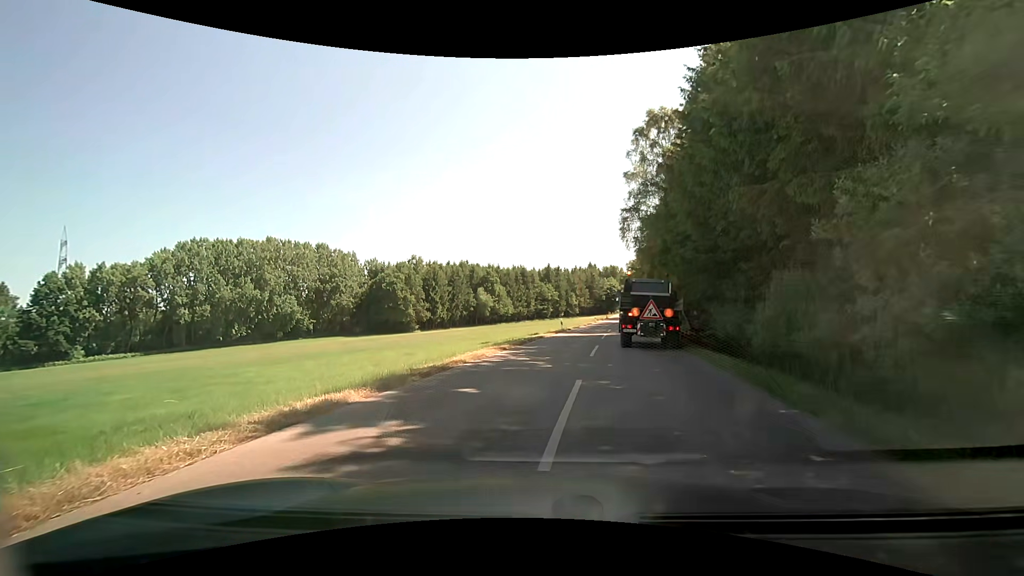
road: tertiary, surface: asphalt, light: Day
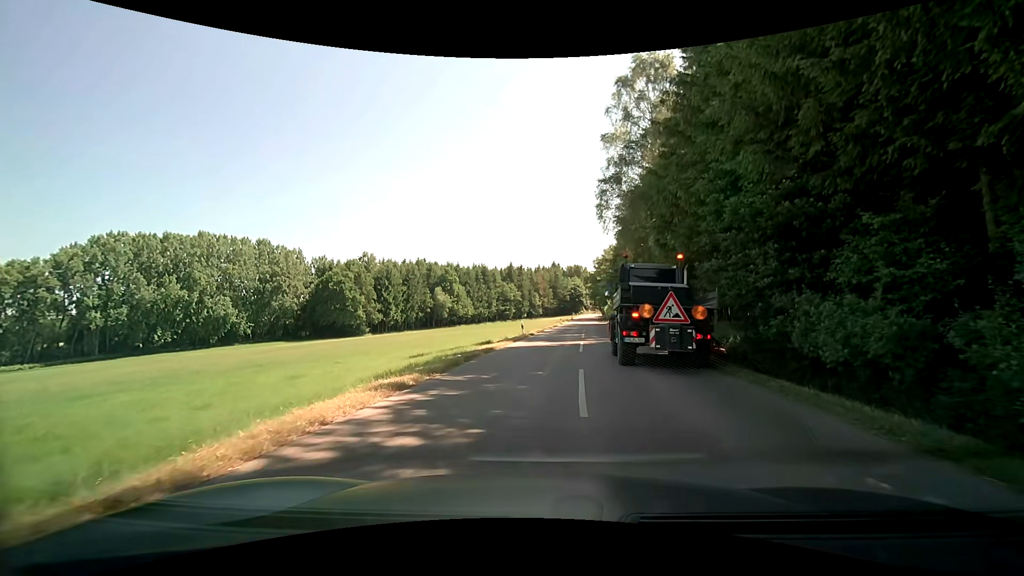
(+0.4, +10.0) m; +4°
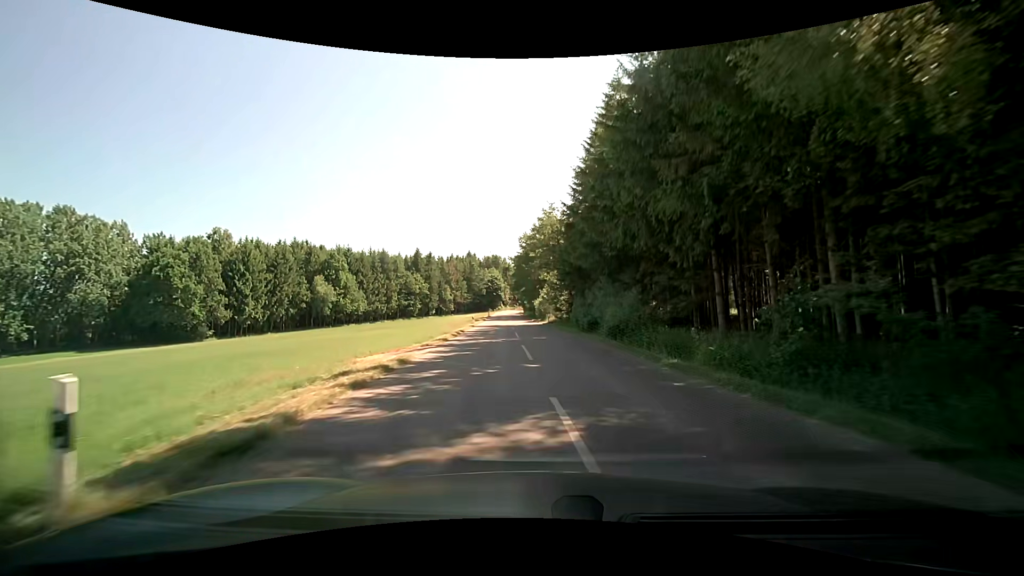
(+1.6, +29.8) m; +10°
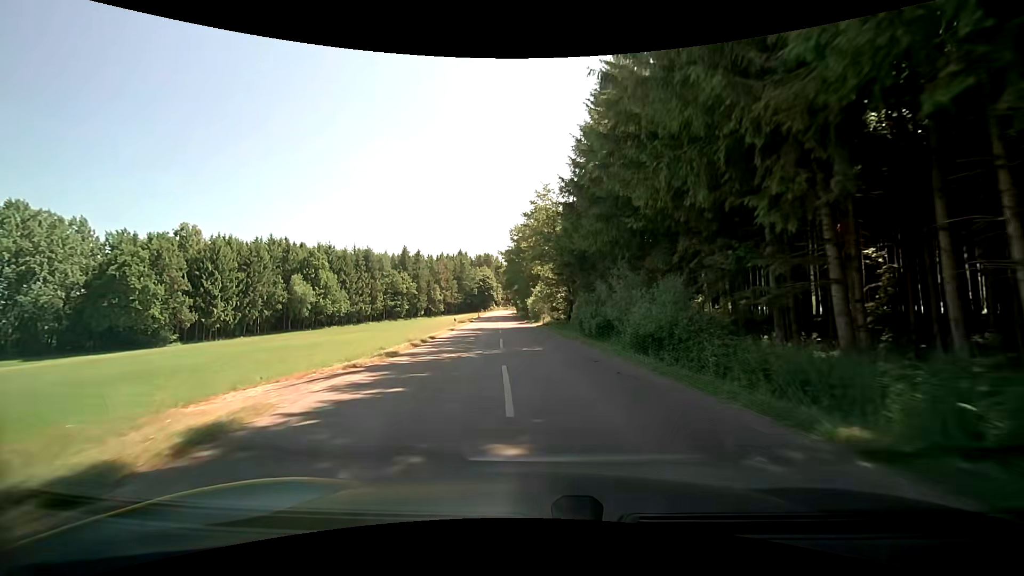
(+0.1, +7.6) m; 0°
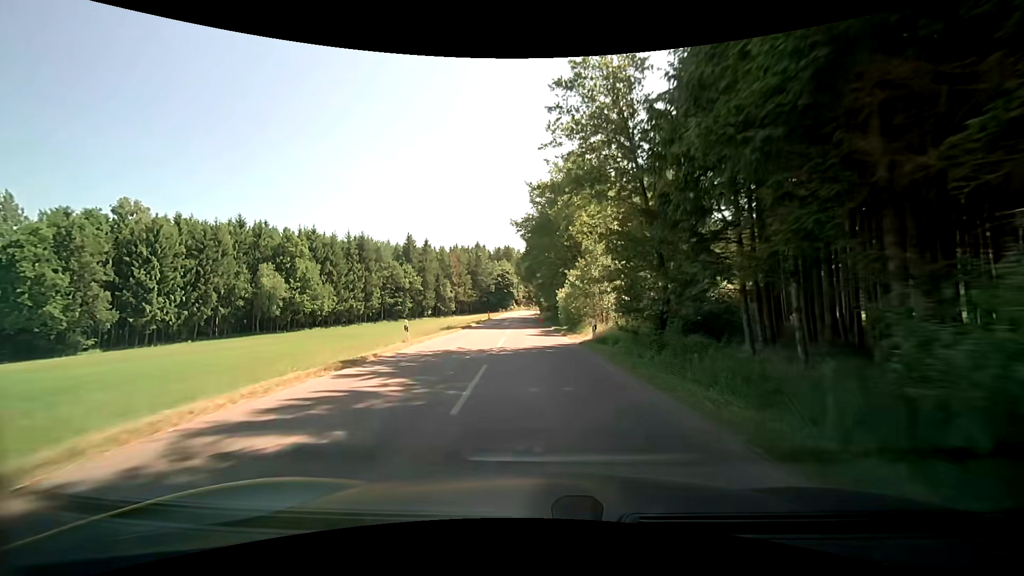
(-0.4, +24.0) m; -2°
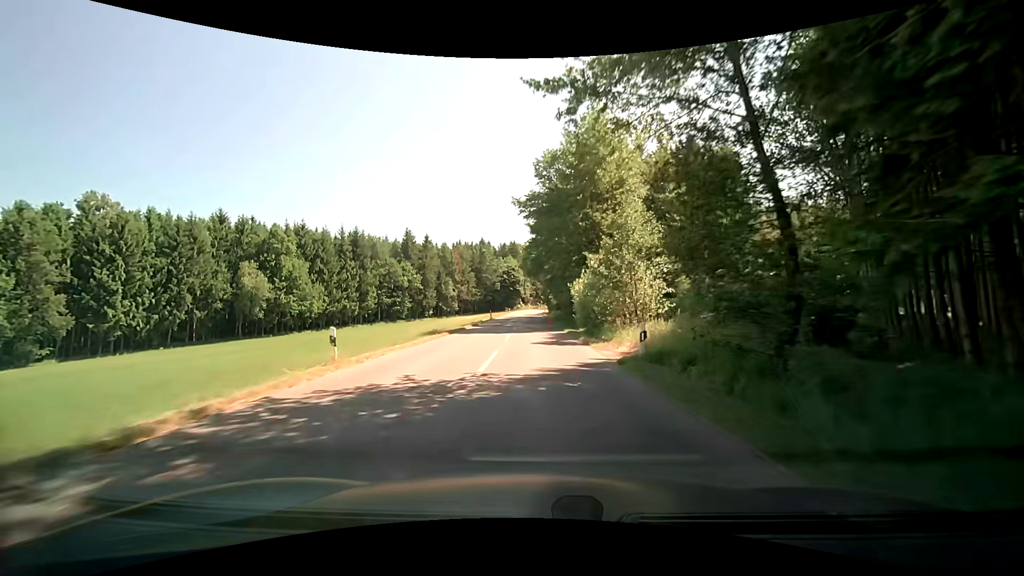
(-0.1, +8.3) m; -1°
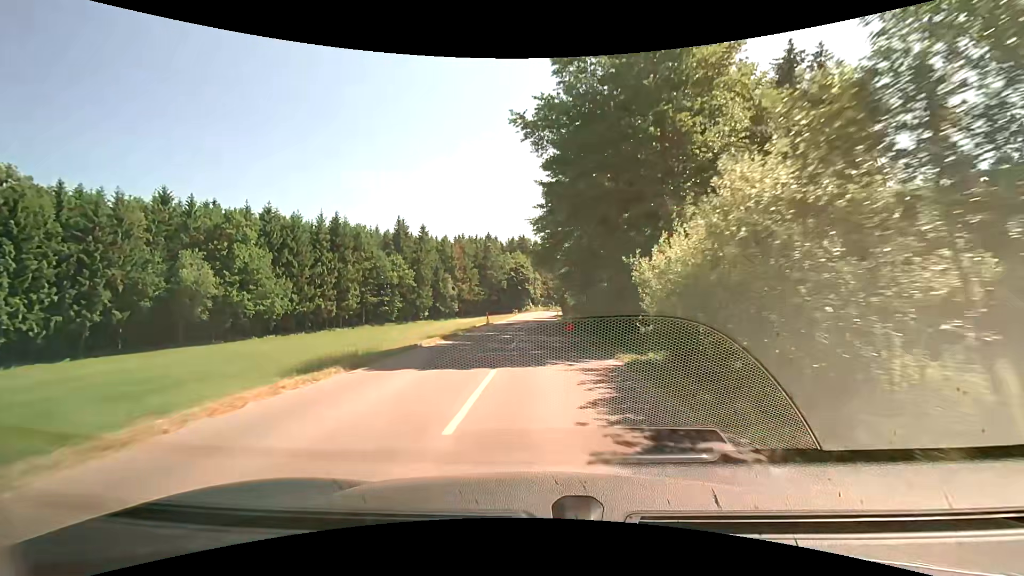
(-0.3, +16.9) m; -1°
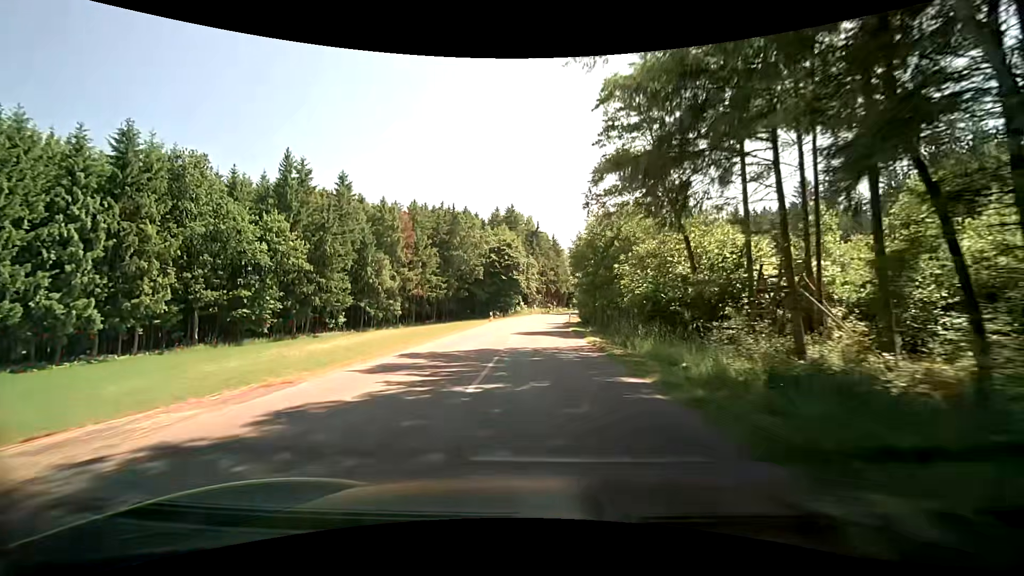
(+0.2, +45.5) m; 0°
(0, +10) (0, +20) (0, +30) (+1, +40) (+1, +50) (+2, +60) (+3, +70) (+4, +80) (+6, +90) (+8, +99) m
